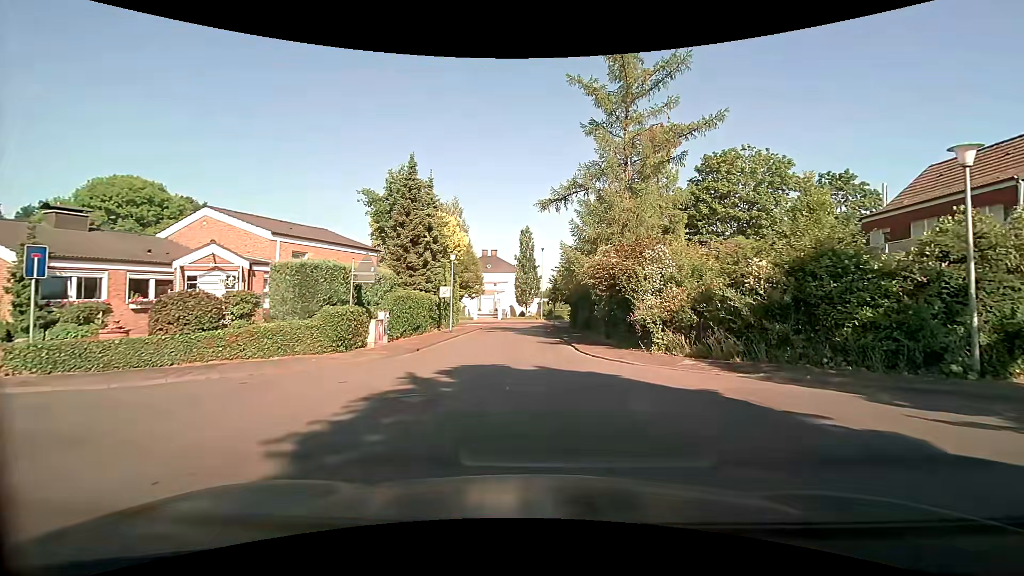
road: residential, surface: asphalt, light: Day
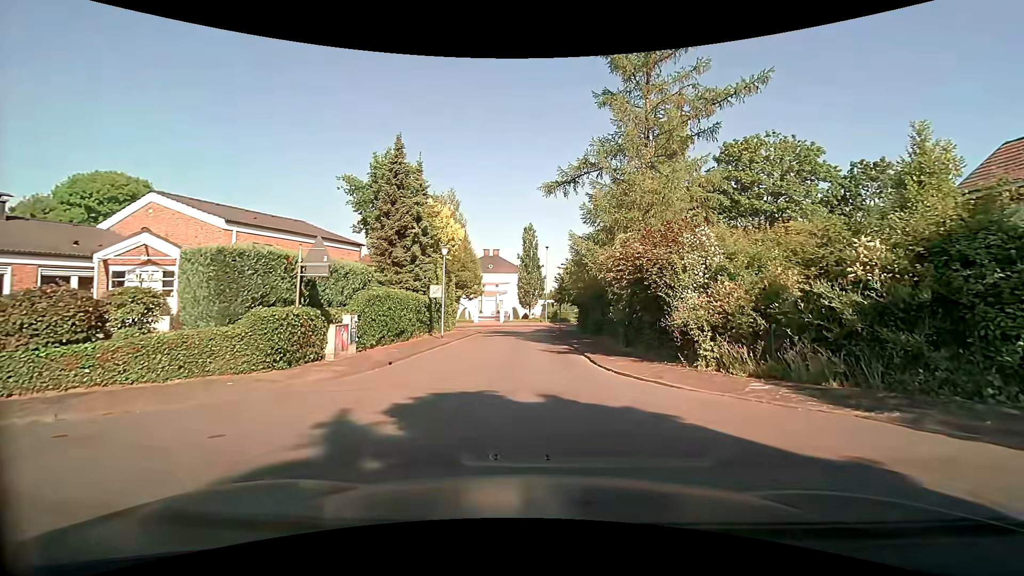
(0.0, +4.2) m; 0°
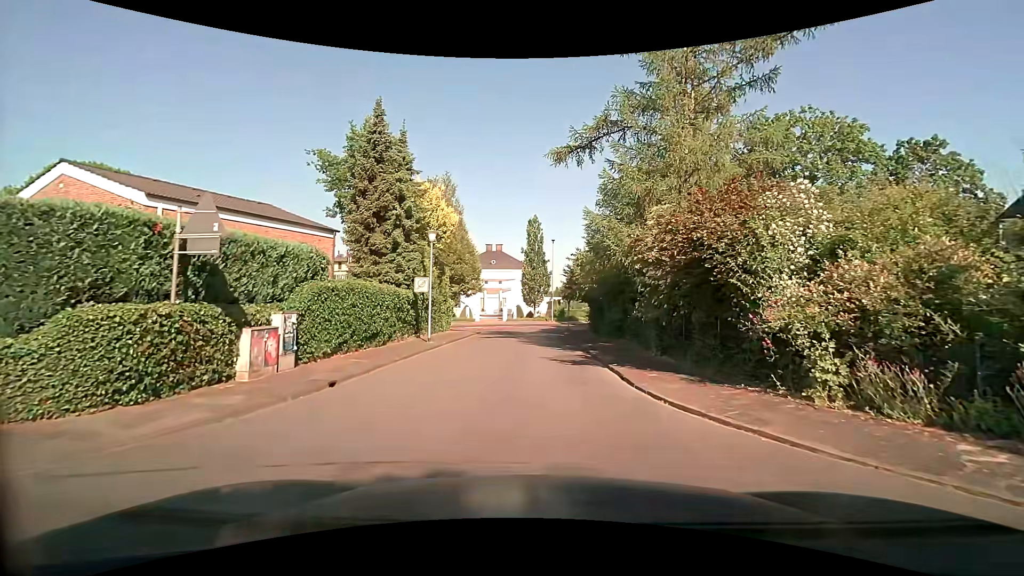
(0.0, +4.7) m; -1°
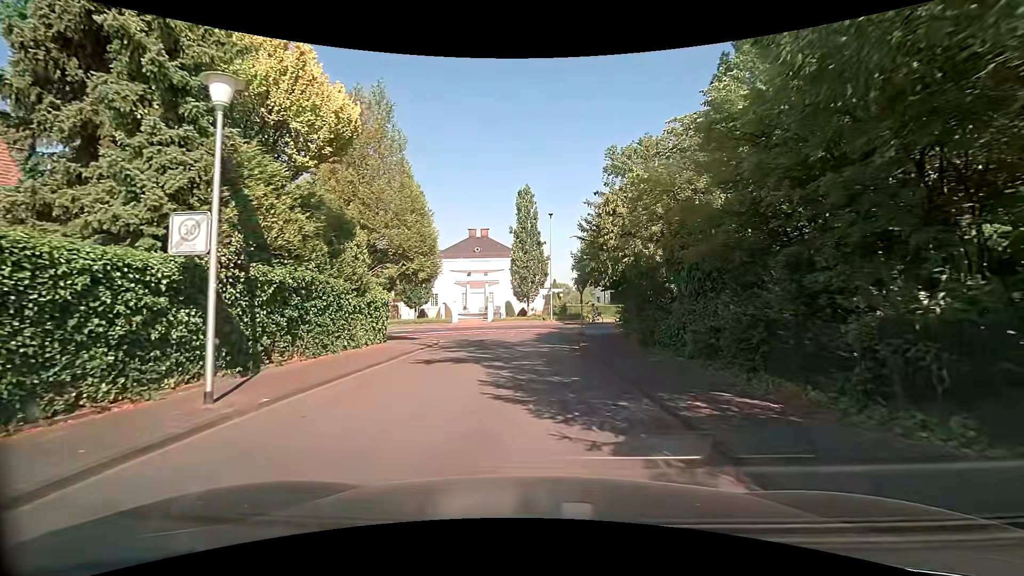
(+0.3, +15.1) m; +1°
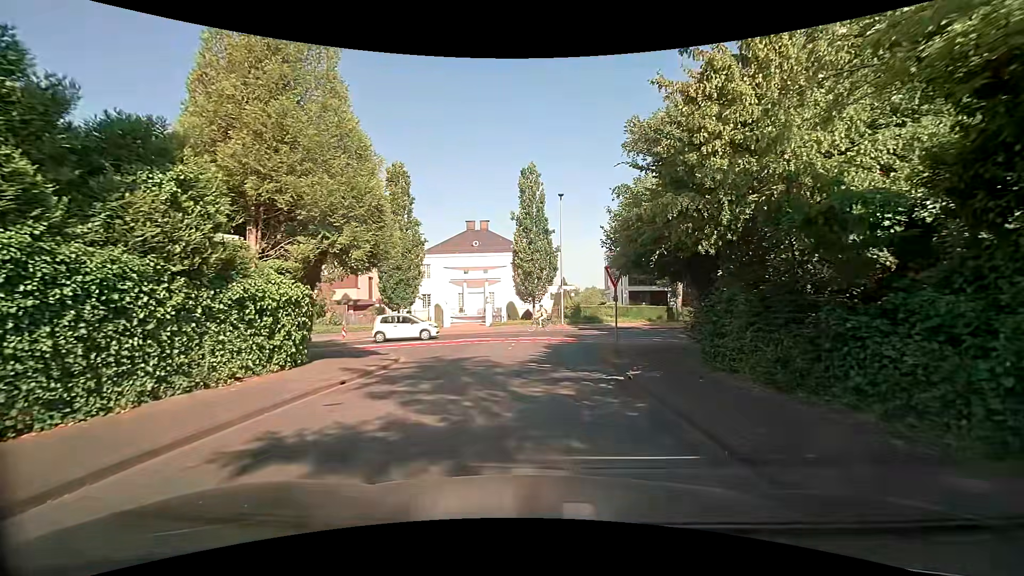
(0.0, +8.6) m; 0°
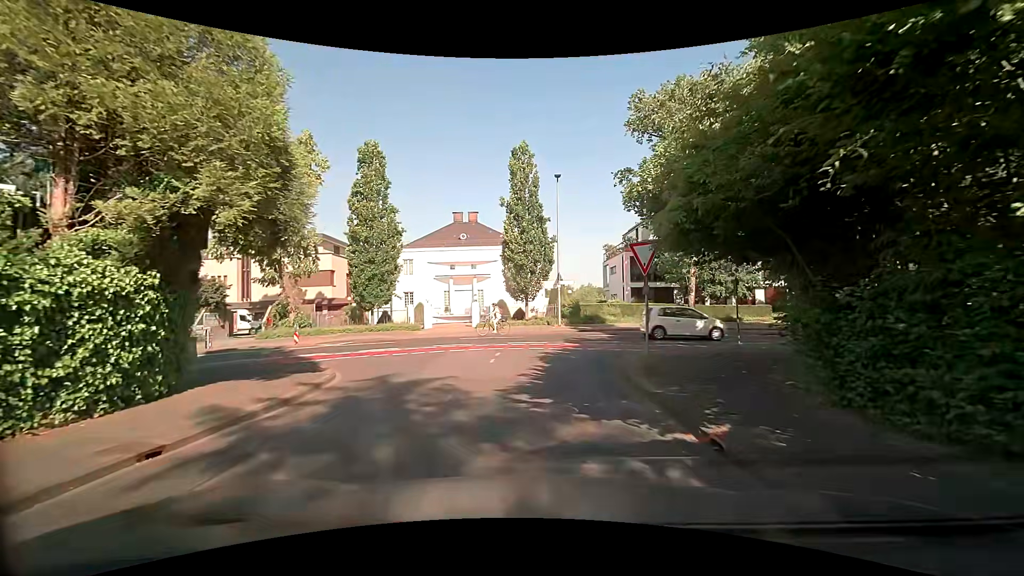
(+0.1, +5.2) m; +1°
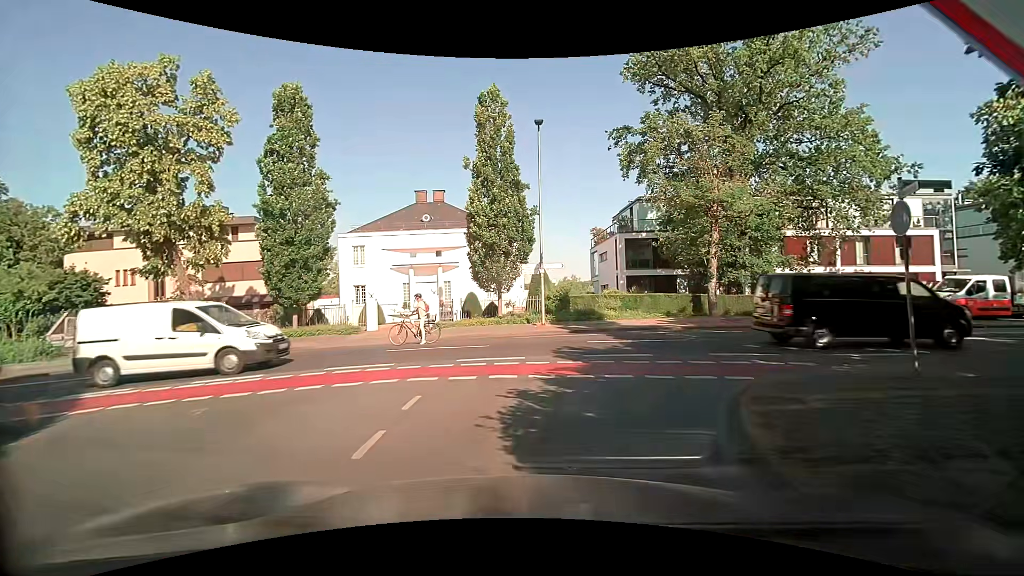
(+0.2, +8.7) m; +3°
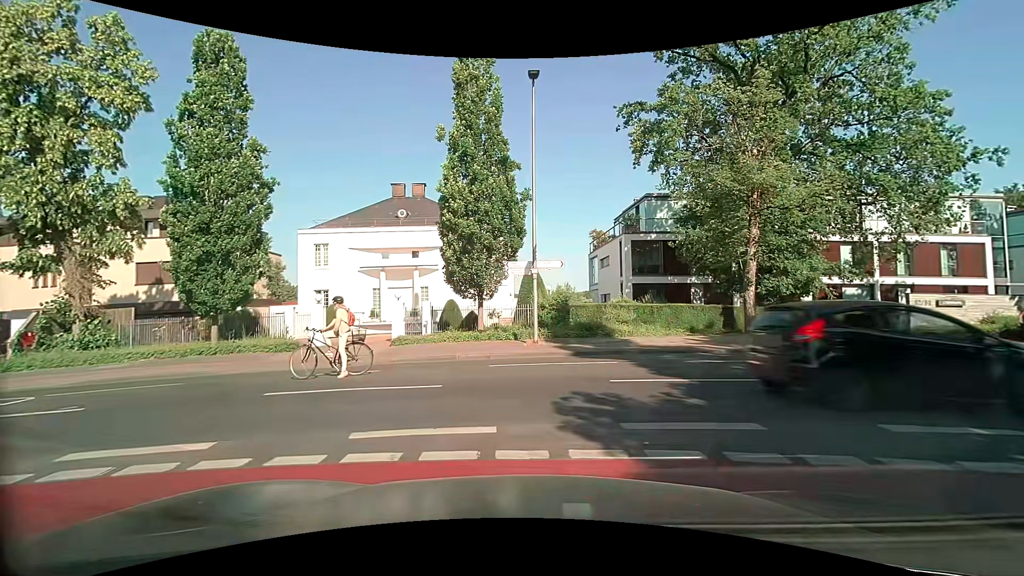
(0.0, +6.0) m; +1°
